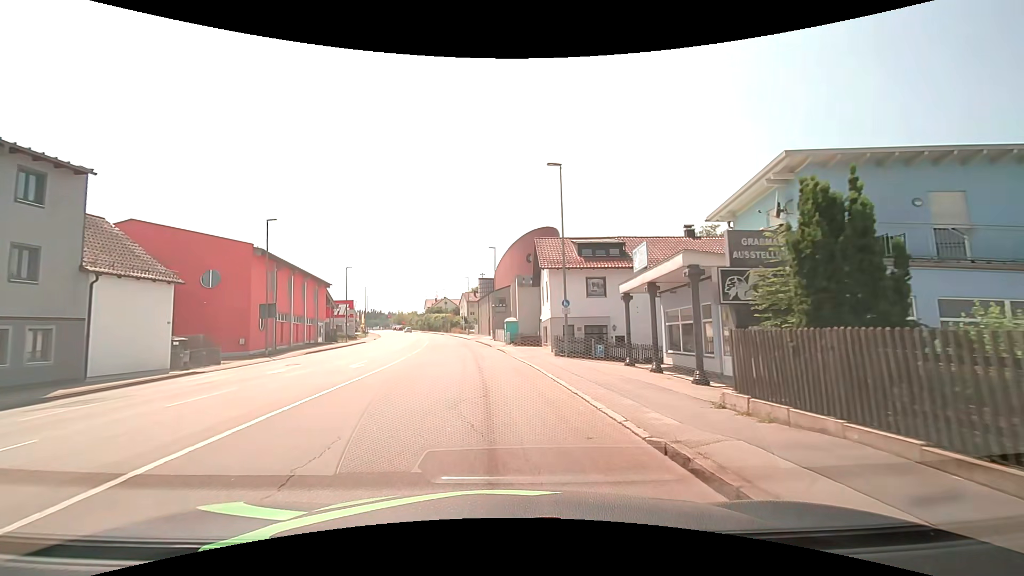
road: tertiary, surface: asphalt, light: Day
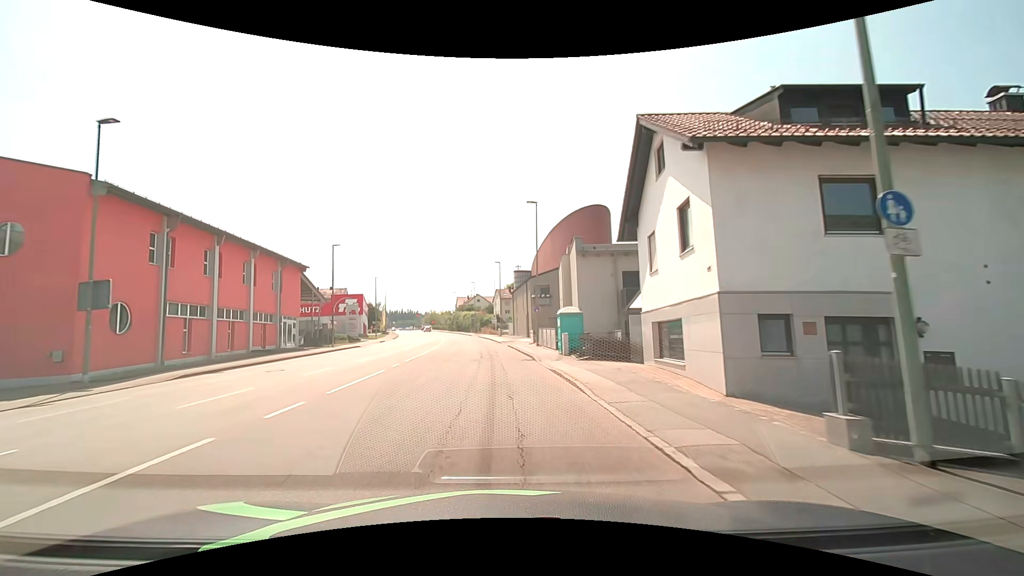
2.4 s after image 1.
(-1.1, +20.0) m; -5°
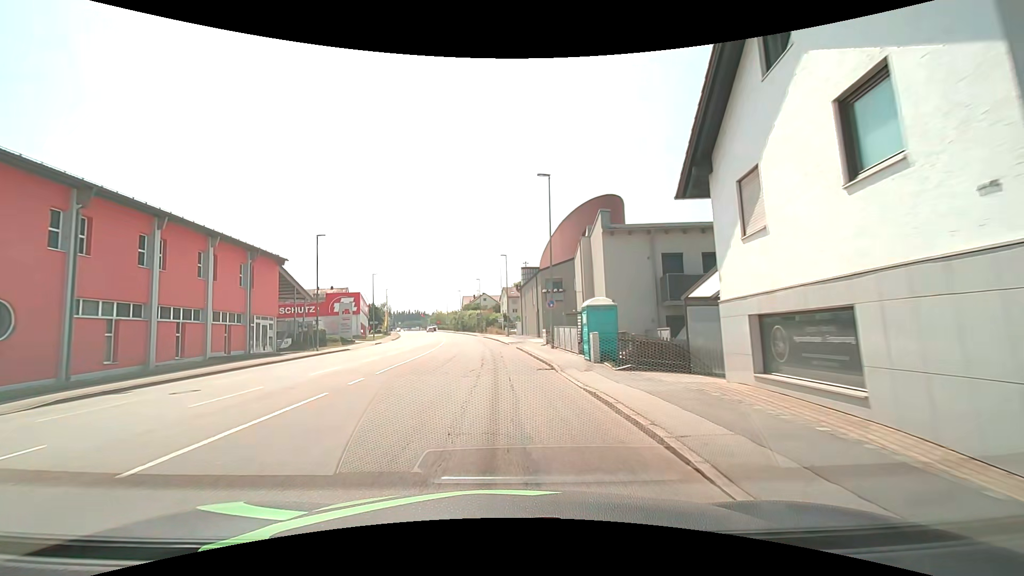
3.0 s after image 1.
(0.0, +6.2) m; -1°
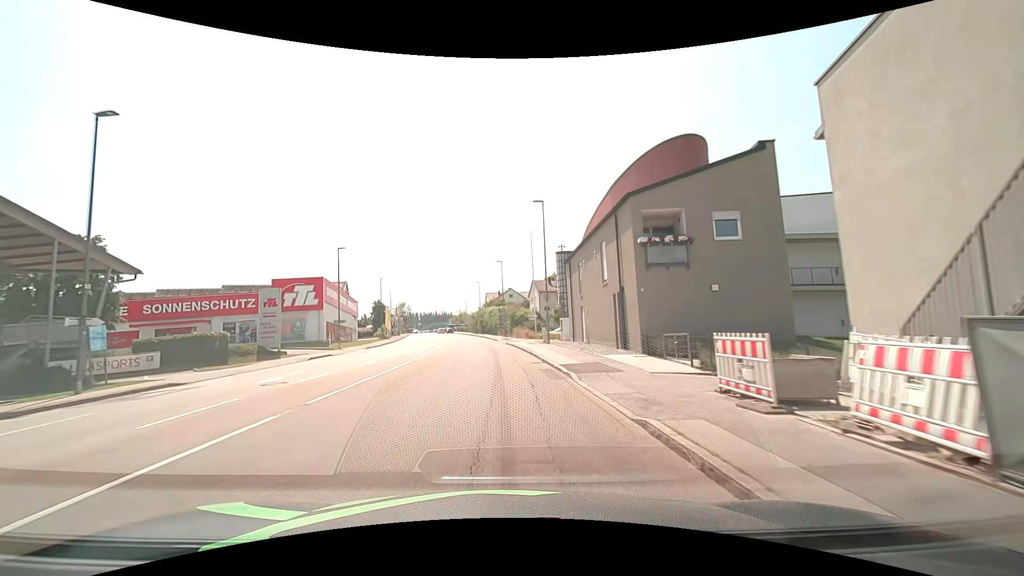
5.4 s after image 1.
(-0.9, +27.2) m; -3°
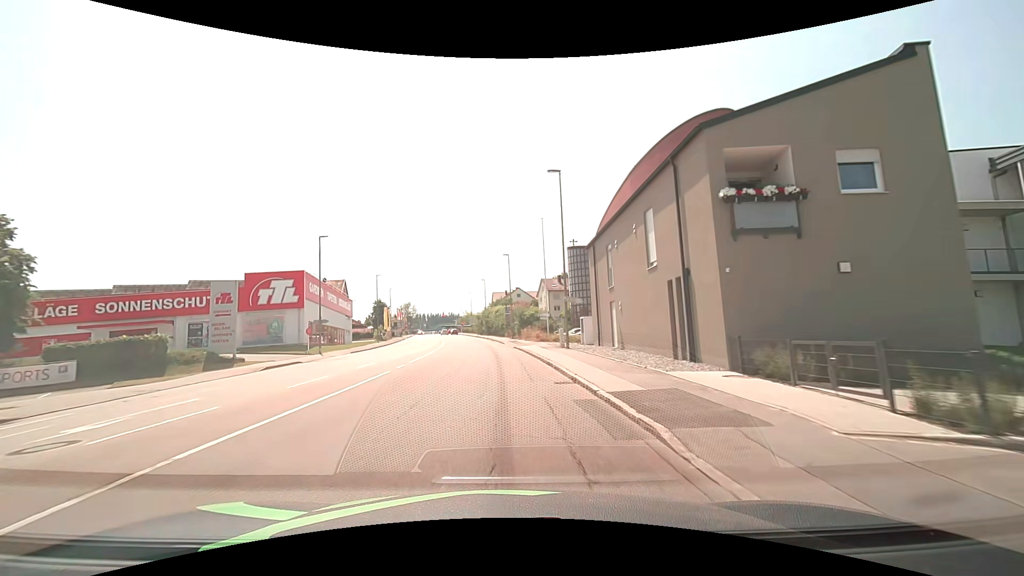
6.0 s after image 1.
(-0.1, +7.1) m; -1°
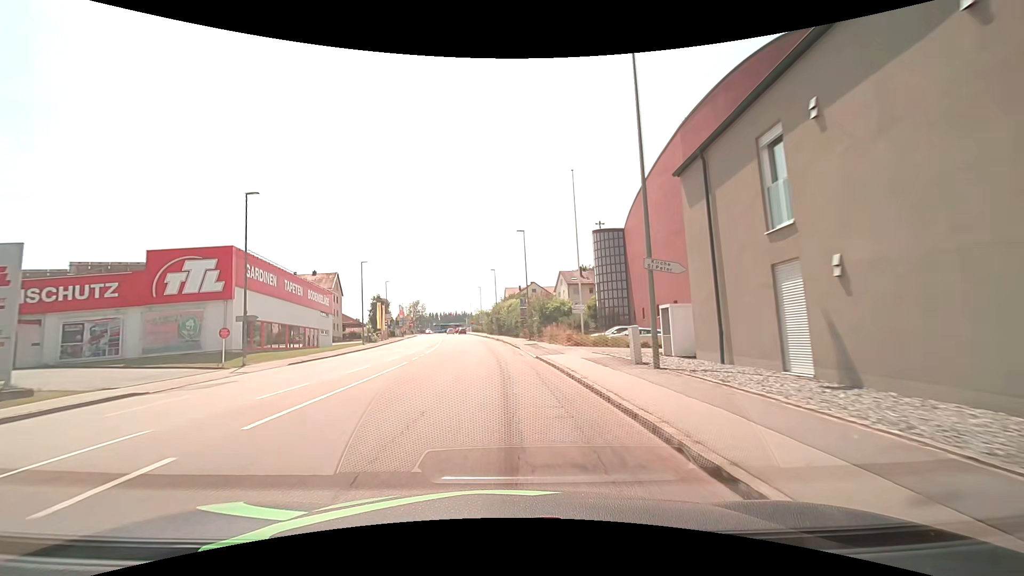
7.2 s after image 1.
(-0.2, +14.5) m; -2°
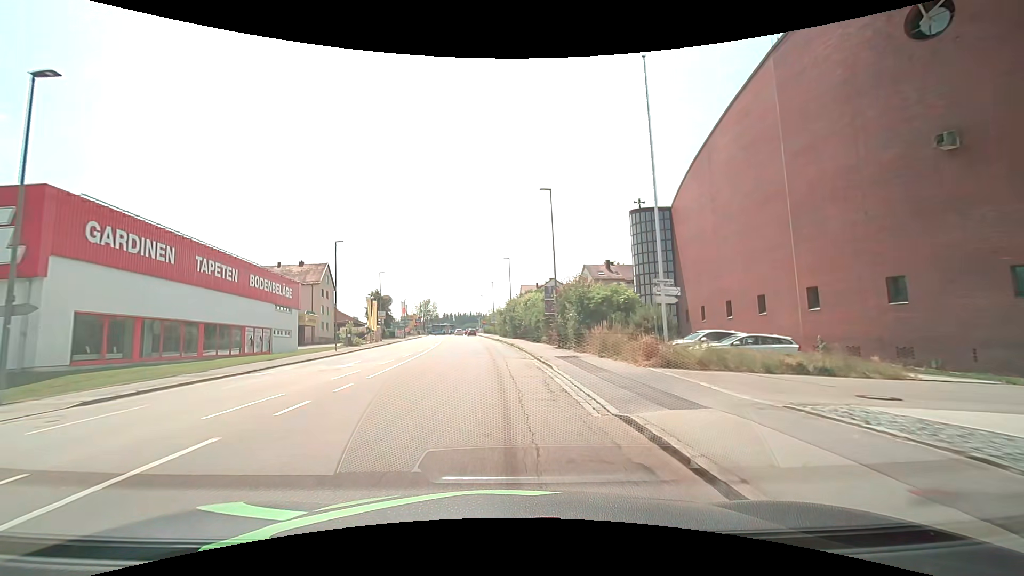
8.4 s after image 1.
(-0.2, +14.7) m; -1°
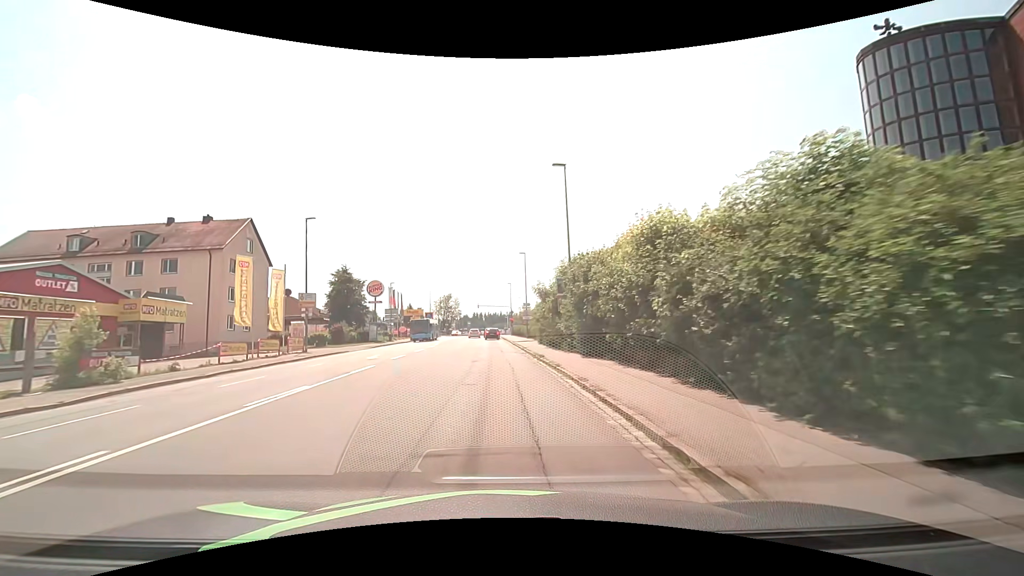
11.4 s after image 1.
(-1.6, +37.3) m; -4°
(0, +10) (0, +20) (0, +30) (-1, +40) (-1, +50) (-2, +60) (-2, +70) (-2, +80) (-3, +90) (-3, +100) m
